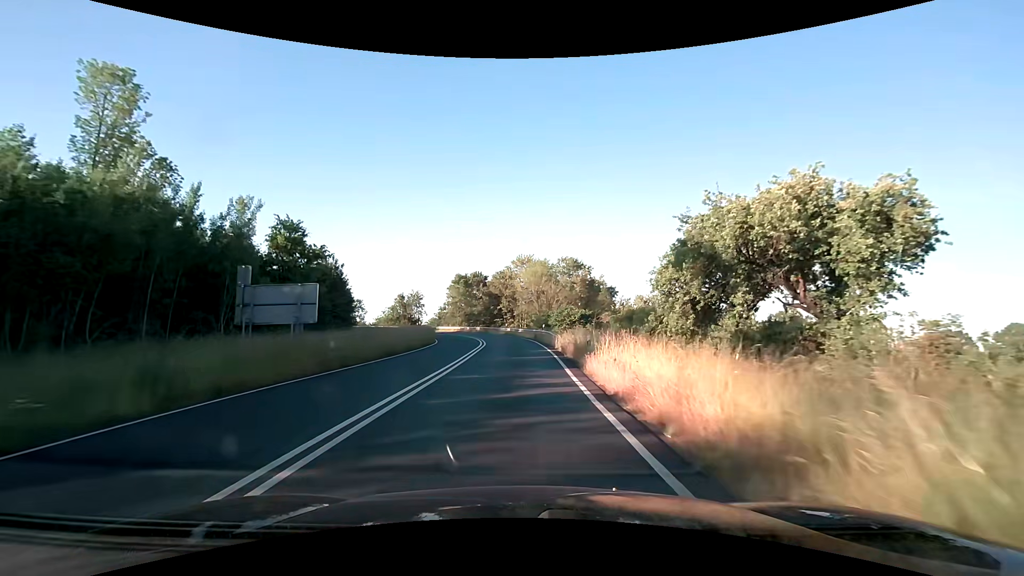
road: trunk_link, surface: asphalt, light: Day
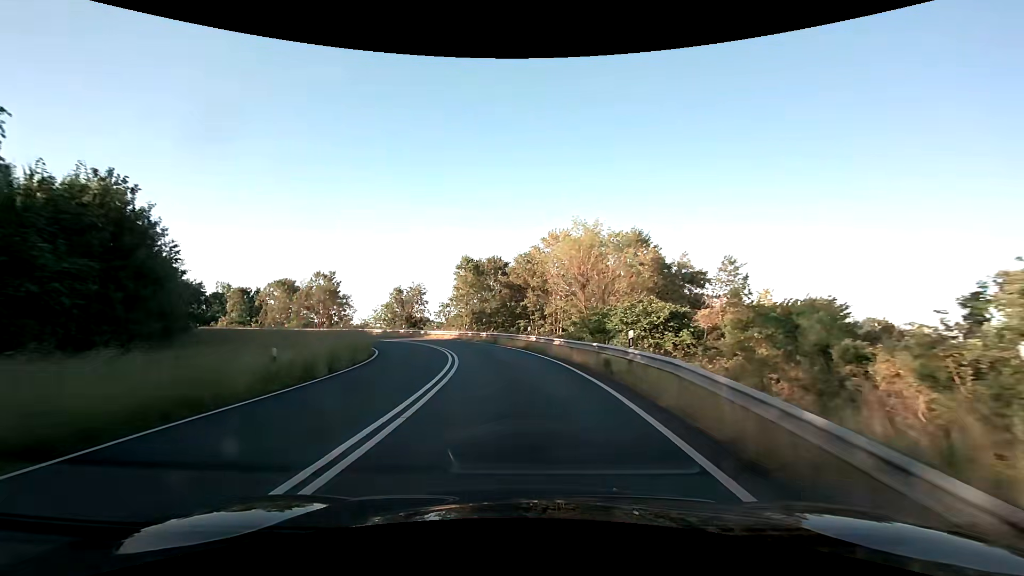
(-0.3, +28.0) m; -3°
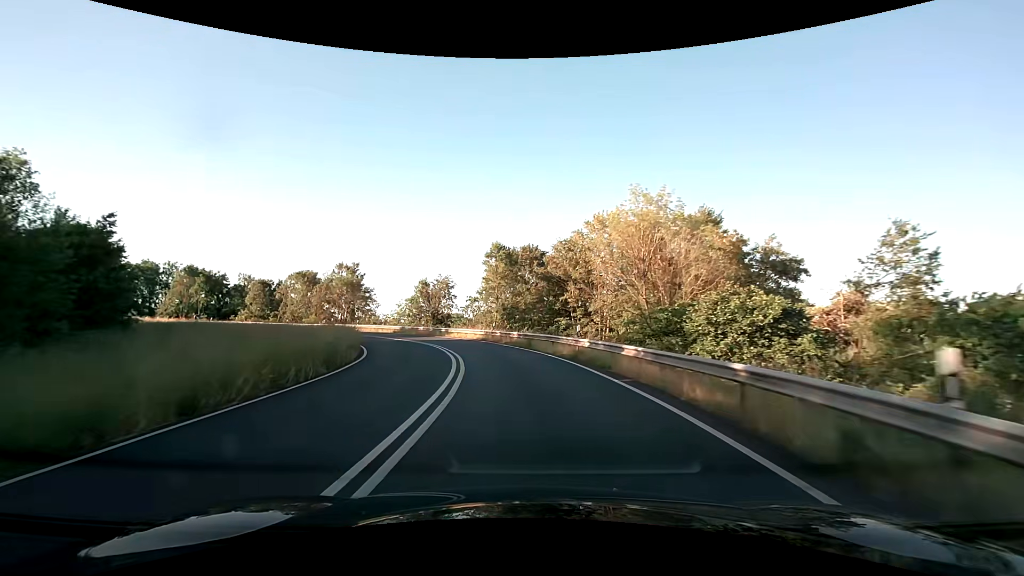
(-0.3, +9.2) m; -4°
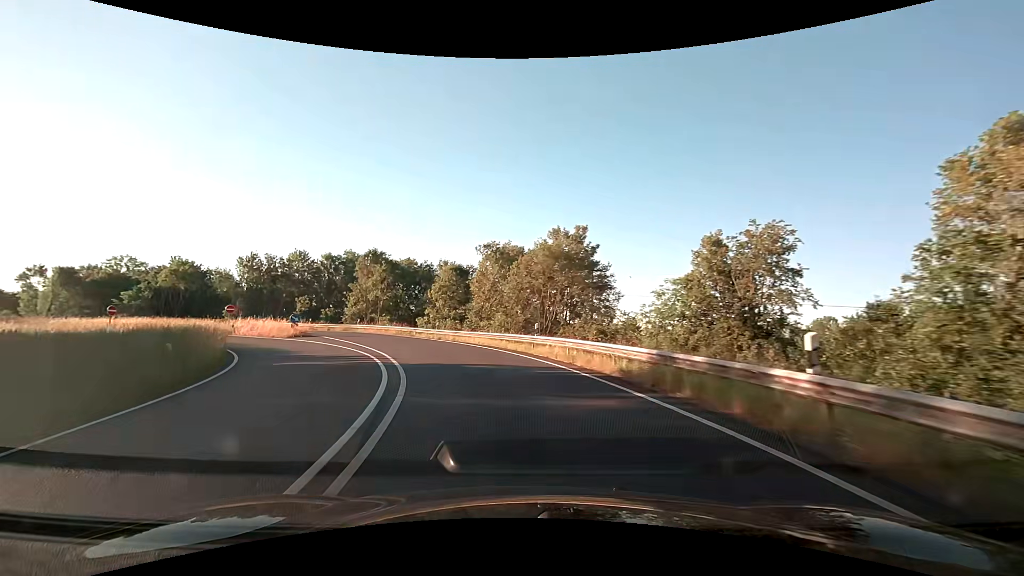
(-9.3, +42.7) m; -29°
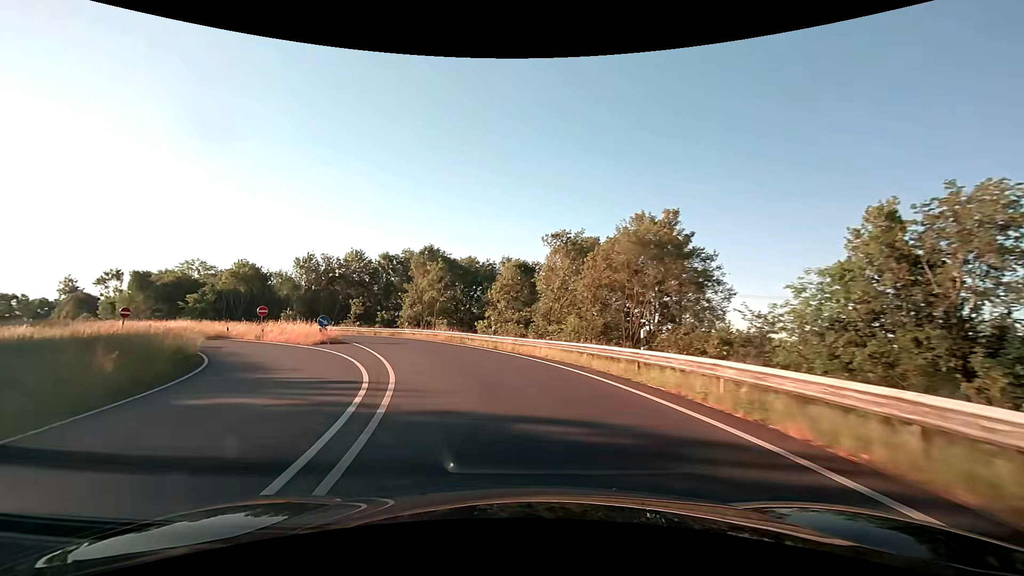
(-0.6, +8.7) m; -8°
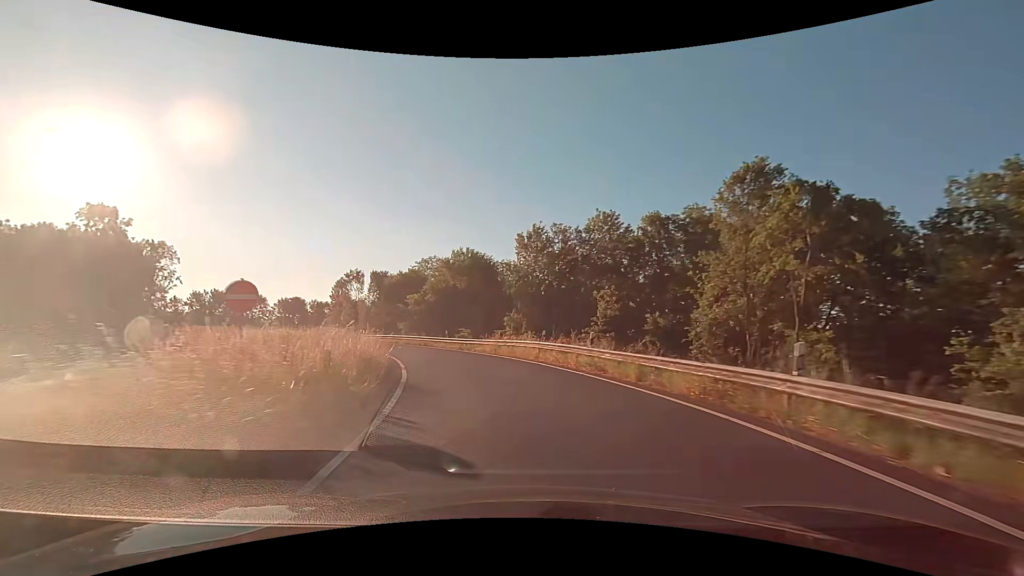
(-9.0, +33.4) m; -30°
(-1, +10) (-3, +20) (-6, +29) (-11, +38) (-16, +46) (-22, +54) (-29, +62) (-36, +69) (-42, +77) (-48, +85) m
